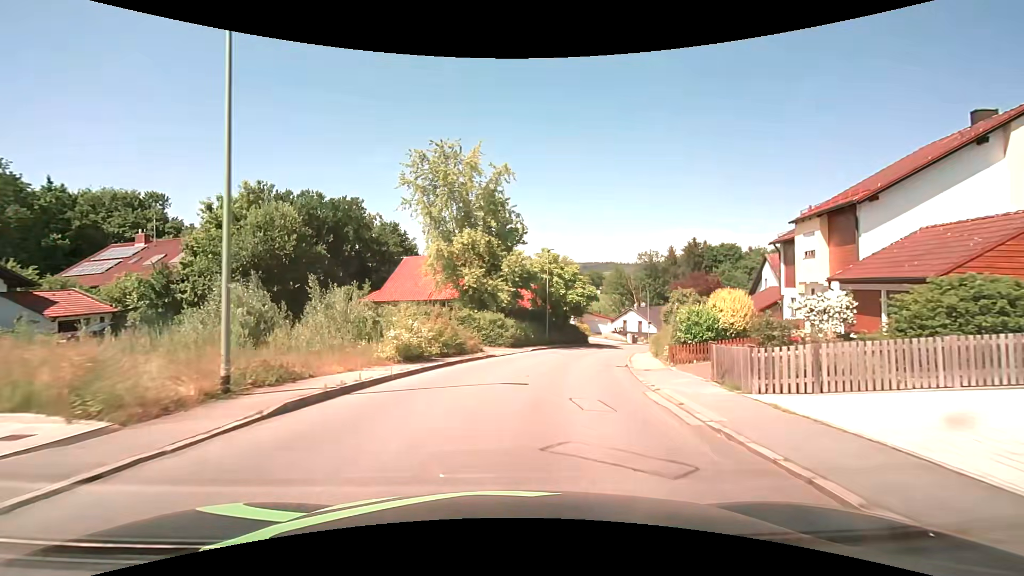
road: unclassified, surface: asphalt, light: Day
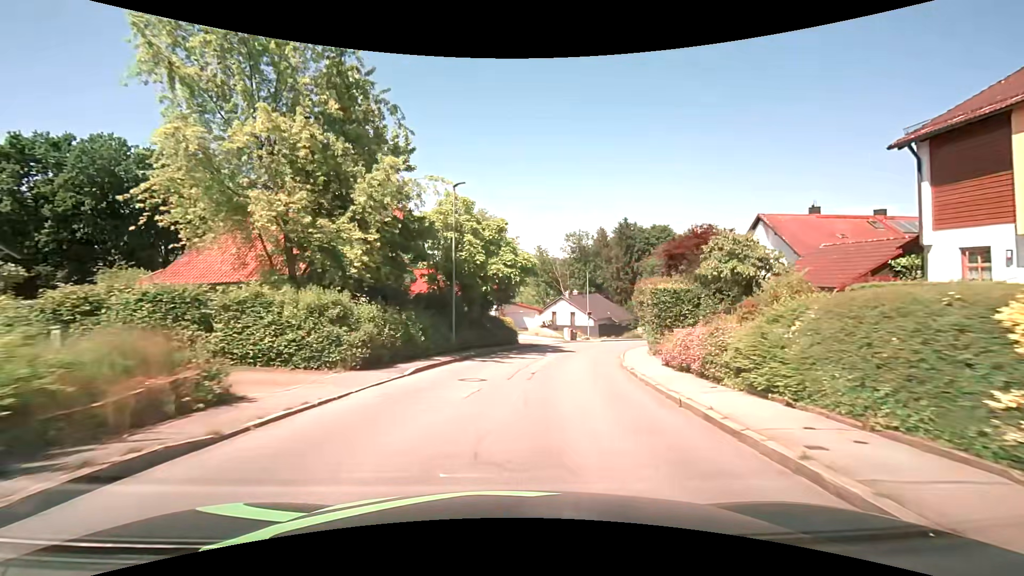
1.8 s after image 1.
(+1.7, +18.7) m; +10°
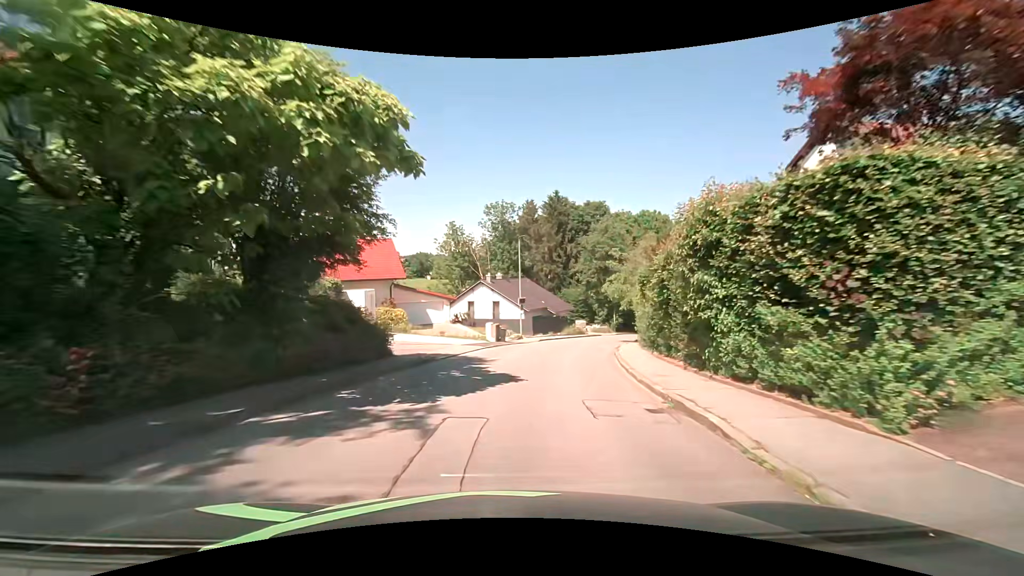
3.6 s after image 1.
(+1.7, +19.3) m; +10°
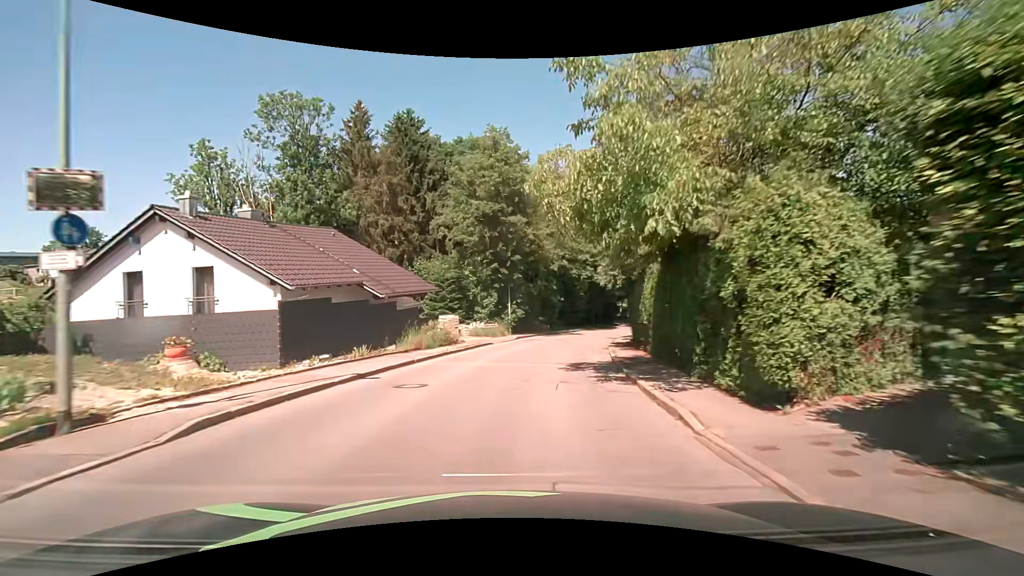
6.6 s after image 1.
(+4.0, +32.3) m; +14°
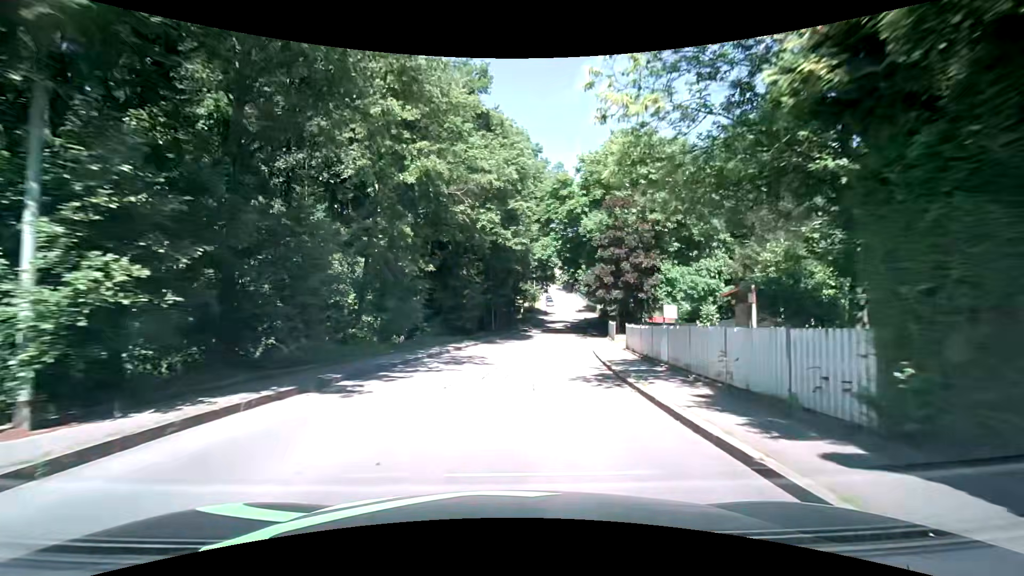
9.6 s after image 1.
(+3.8, +32.5) m; +14°
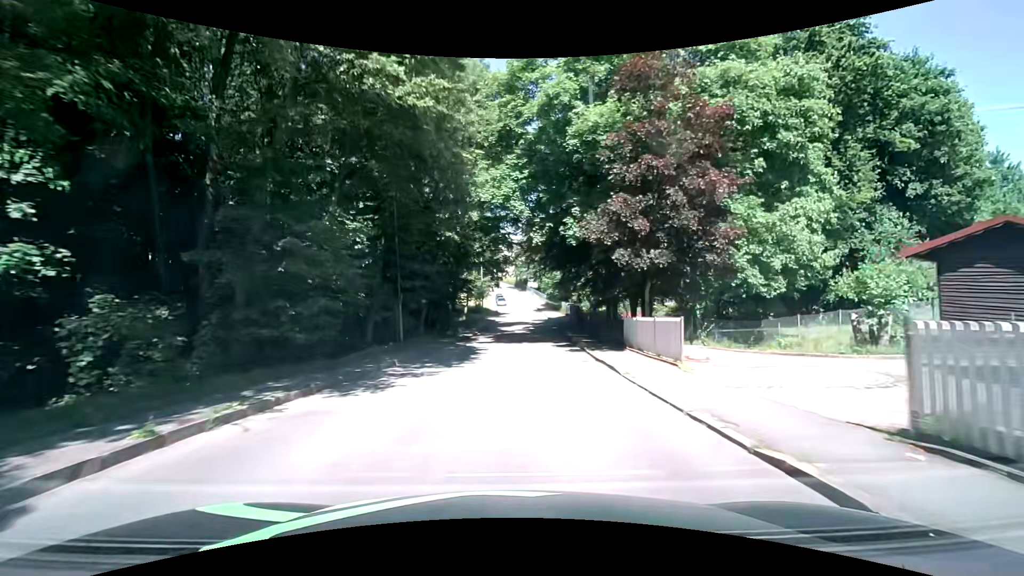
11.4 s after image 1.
(+1.1, +20.3) m; +5°
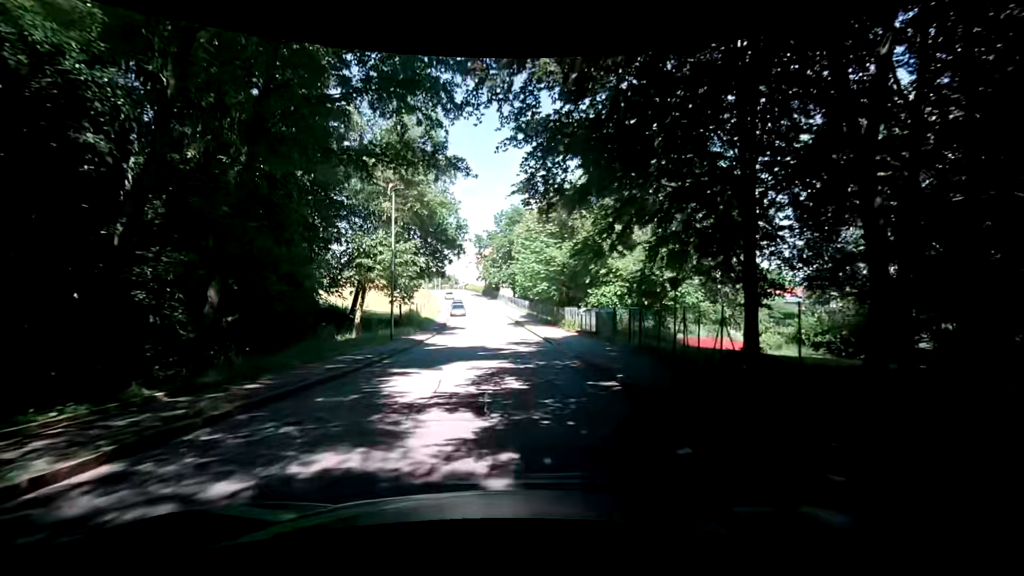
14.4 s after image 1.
(+2.0, +34.4) m; +5°
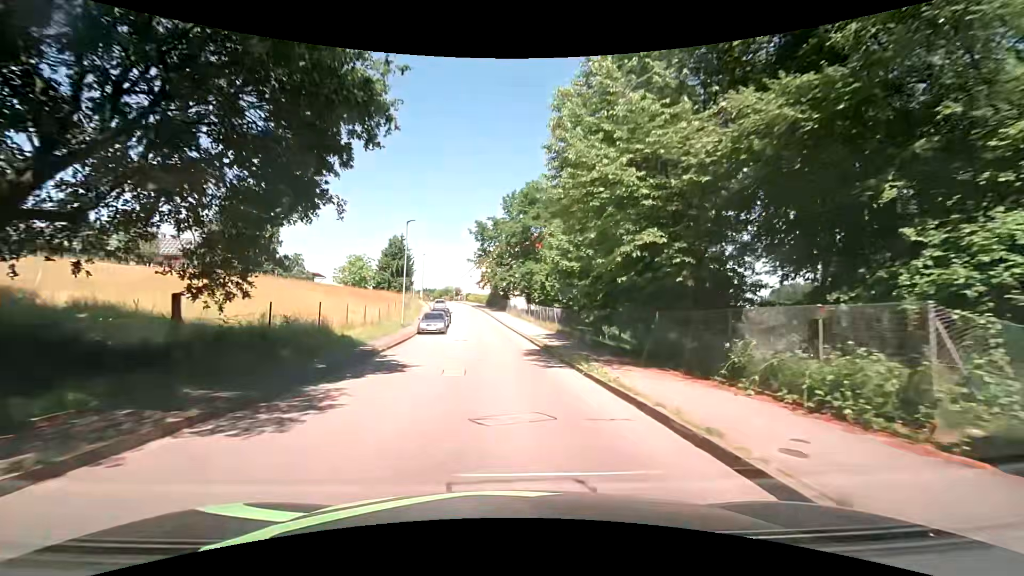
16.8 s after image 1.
(-0.6, +26.9) m; -2°
(0, +10) (0, +20) (-1, +30) (-2, +40) (-2, +50) (-4, +60) (-5, +70) (-7, +80) (-9, +89) (-11, +99) m
